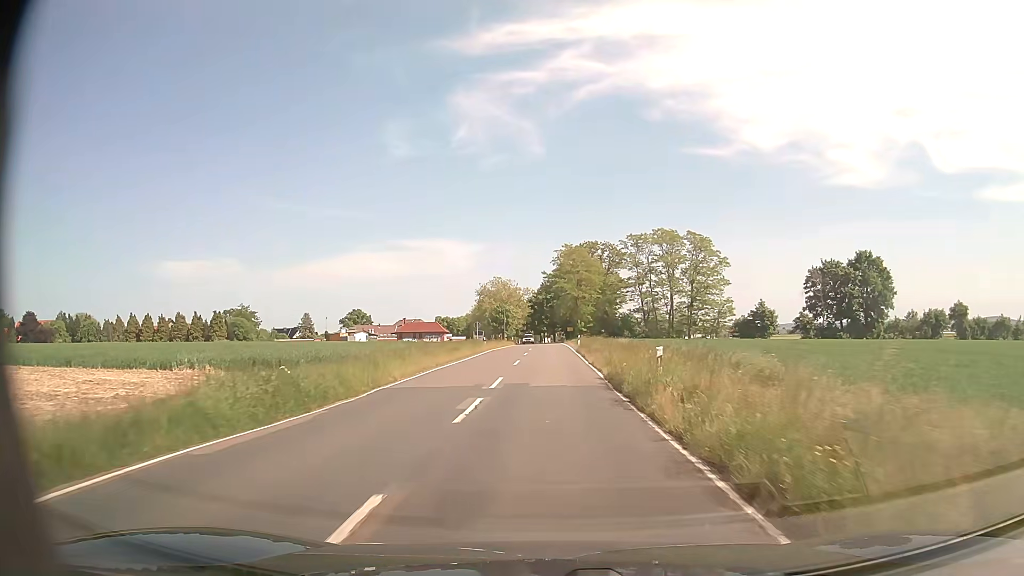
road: secondary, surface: asphalt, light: Day
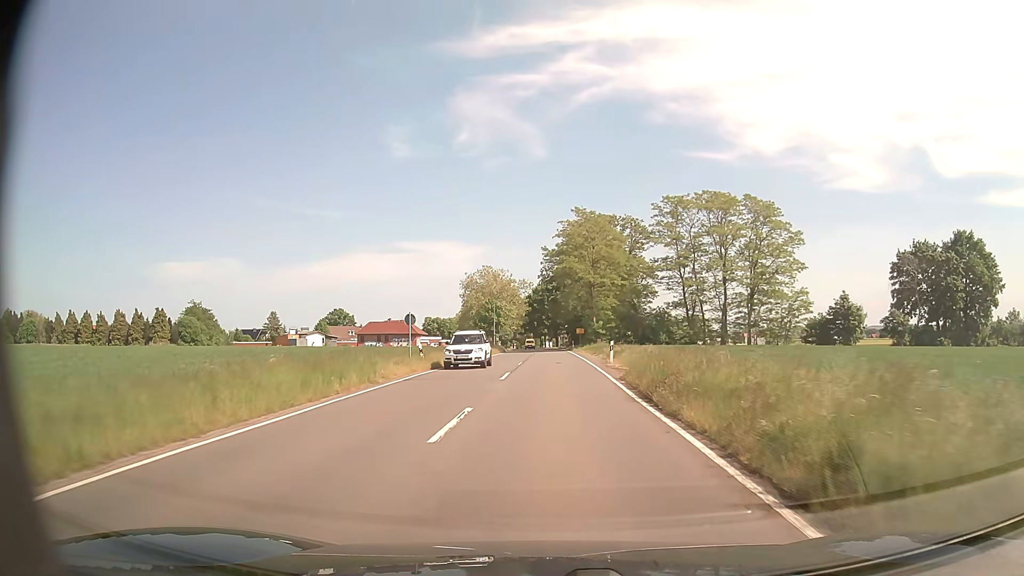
(+0.1, +32.4) m; 0°
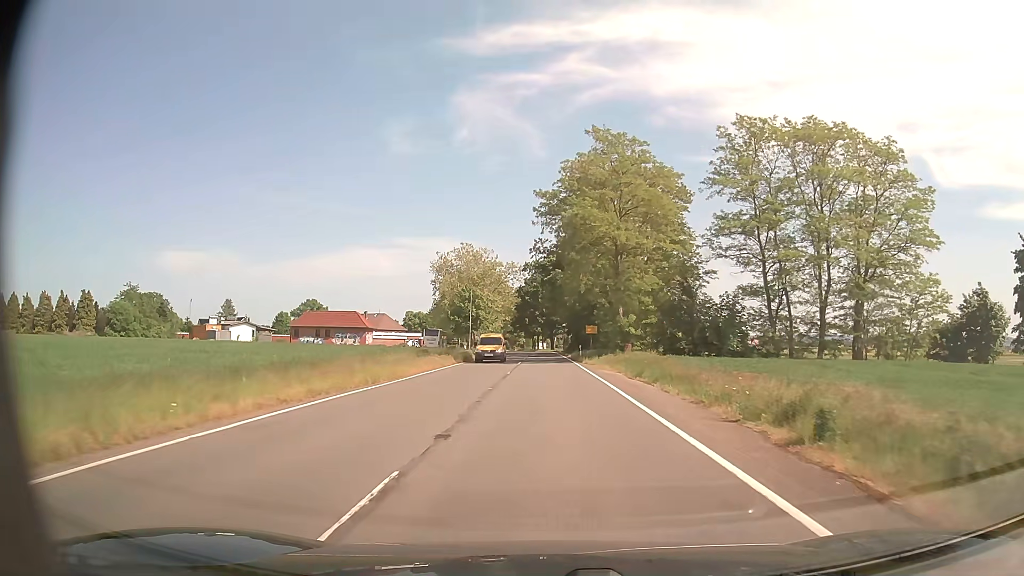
(+0.1, +29.7) m; 0°
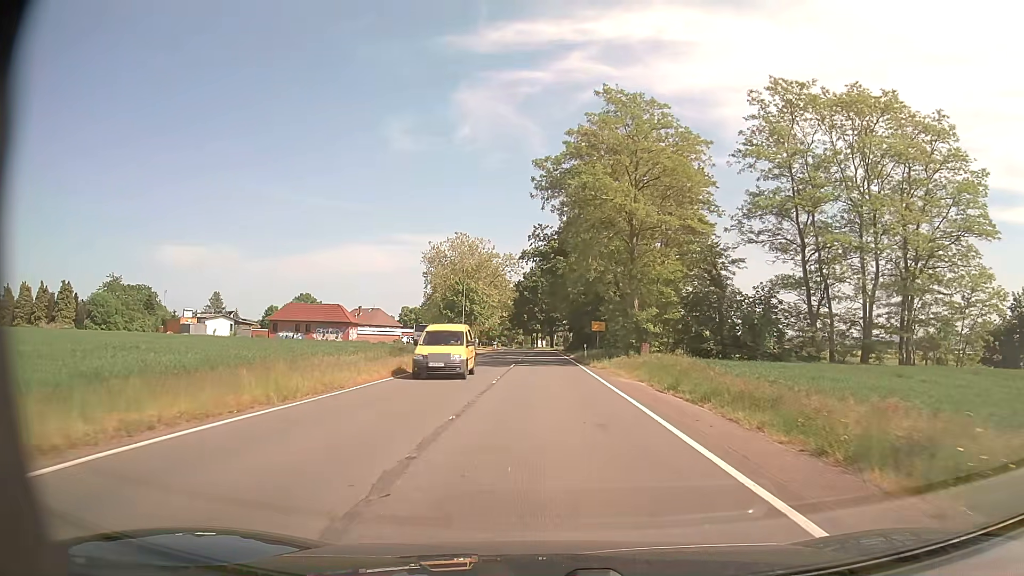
(0.0, +7.4) m; 0°
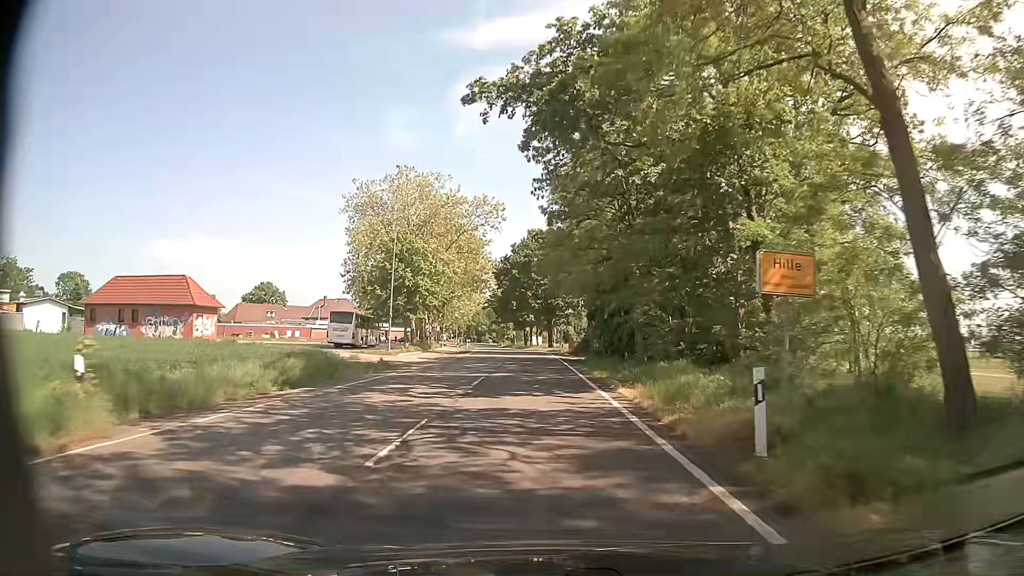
(+0.1, +37.0) m; 0°
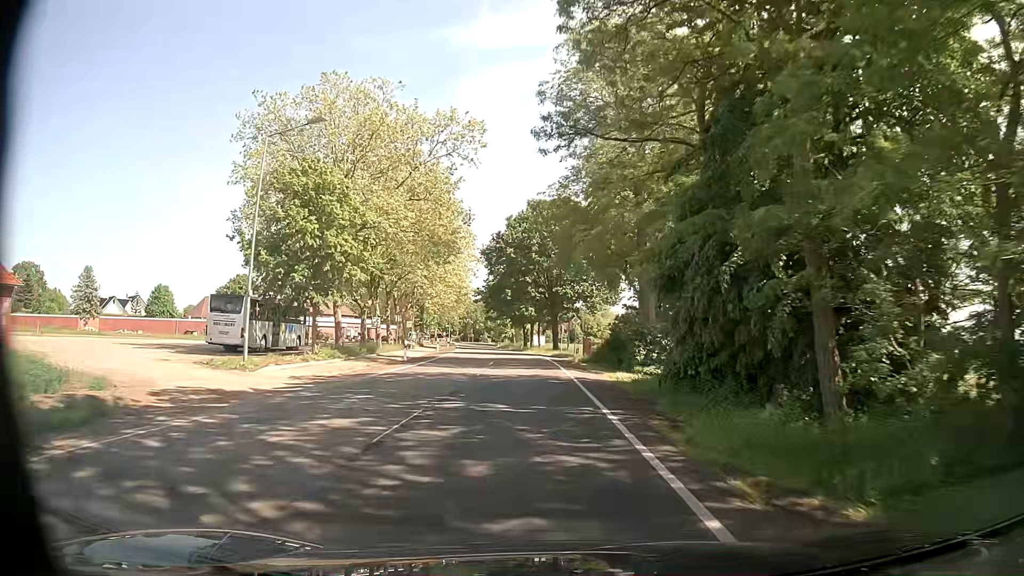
(-0.2, +22.8) m; 0°
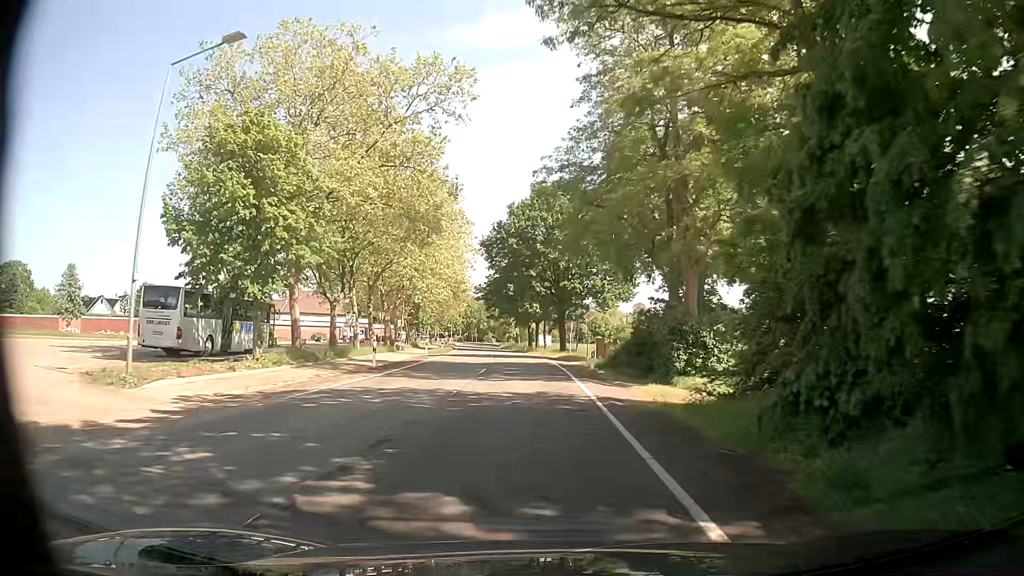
(-0.1, +7.6) m; -1°
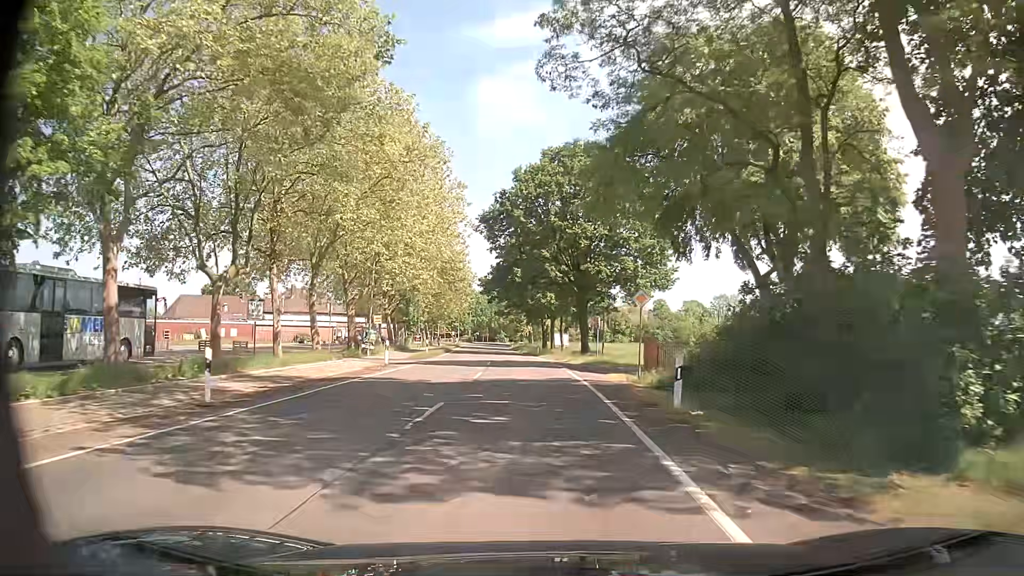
(-0.2, +15.2) m; -2°
(0, +10) (0, +20) (-1, +30) (-1, +40) (-2, +50) (-3, +60) (-4, +70) (-5, +80) (-6, +90) (-7, +100) m
